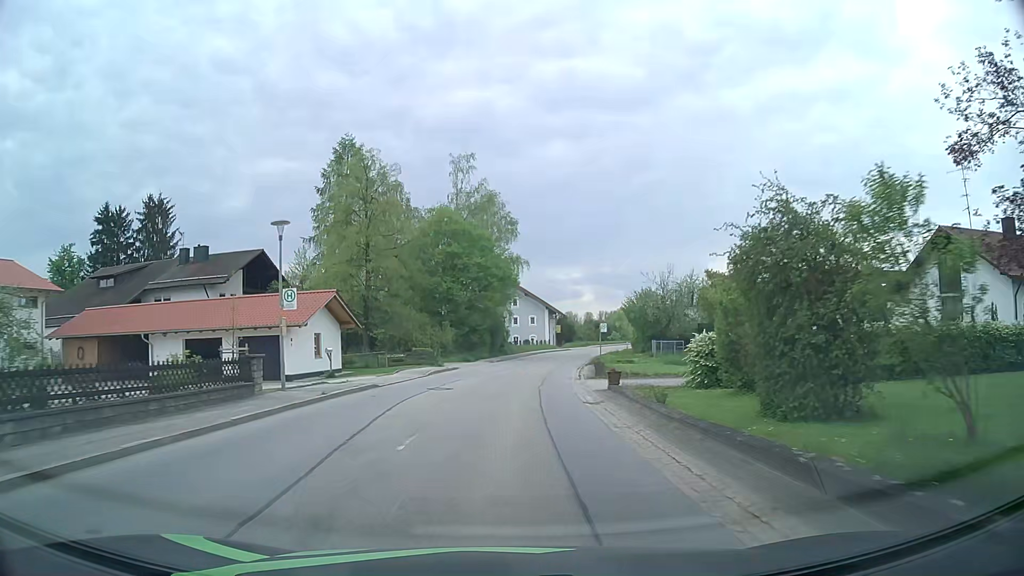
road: tertiary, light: Day
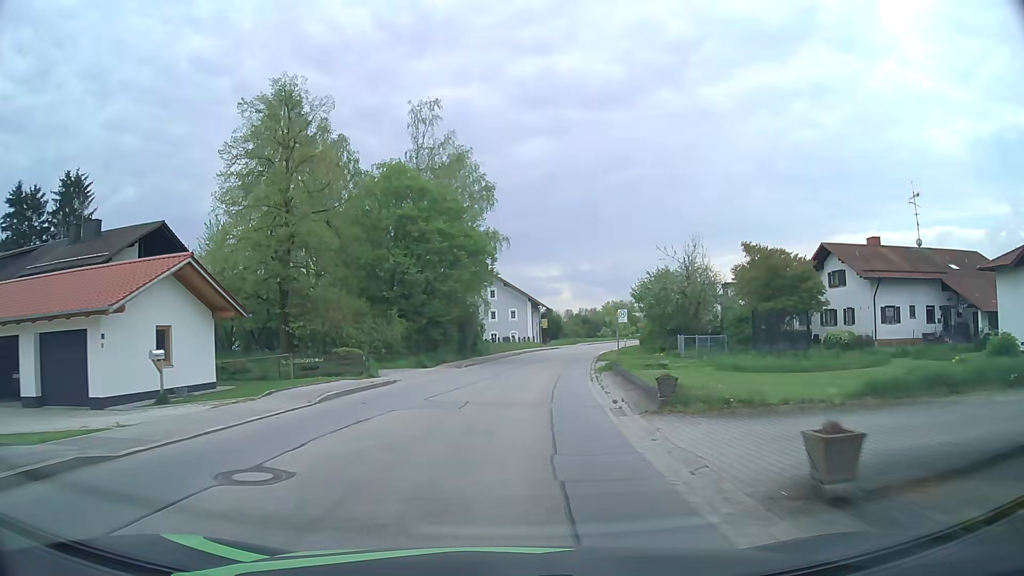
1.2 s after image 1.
(+0.4, +14.5) m; +2°
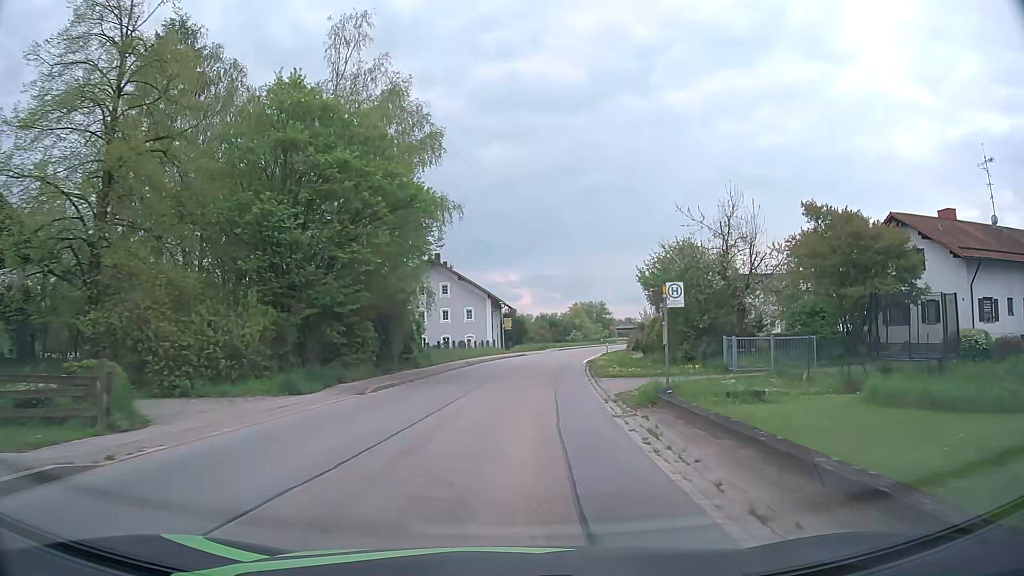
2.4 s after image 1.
(+0.4, +15.1) m; +3°
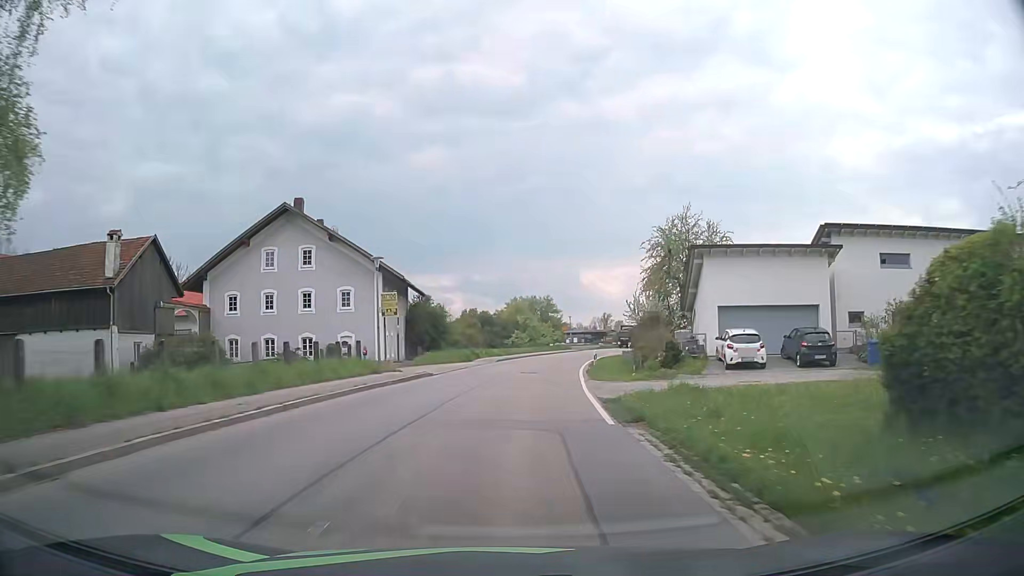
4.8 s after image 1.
(+1.8, +31.6) m; +6°
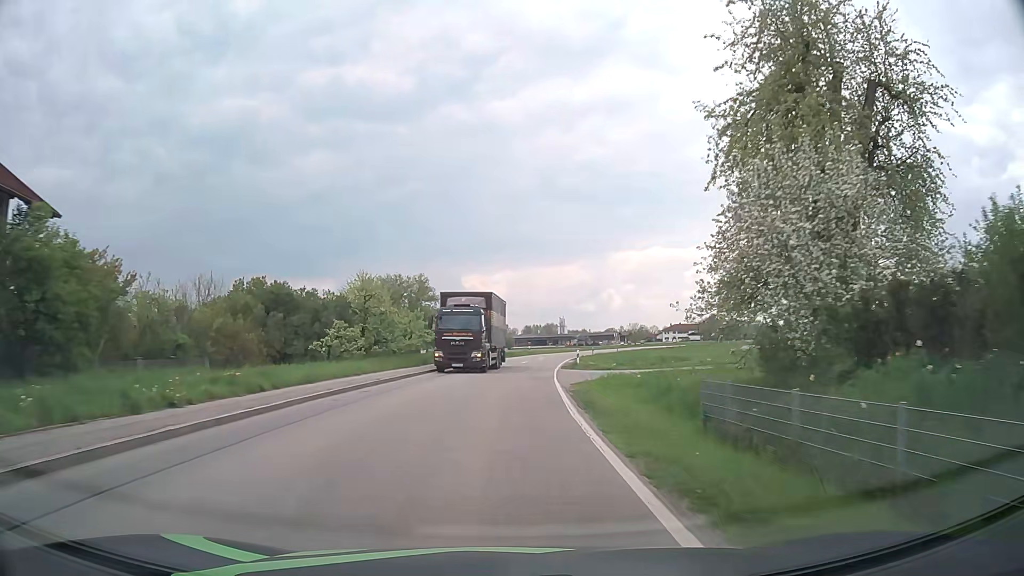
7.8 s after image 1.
(+3.2, +41.5) m; +10°
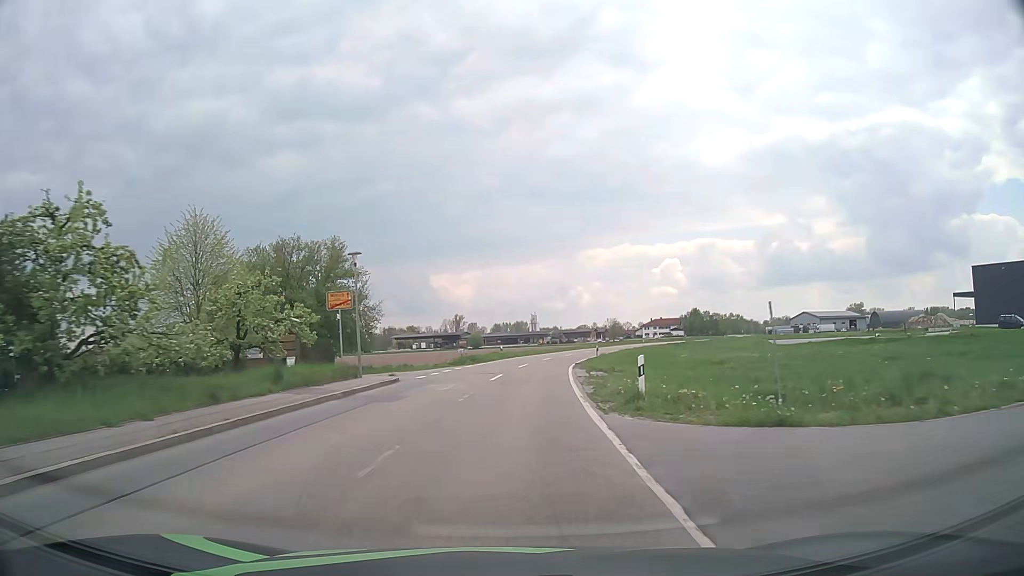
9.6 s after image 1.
(+0.6, +26.0) m; +3°
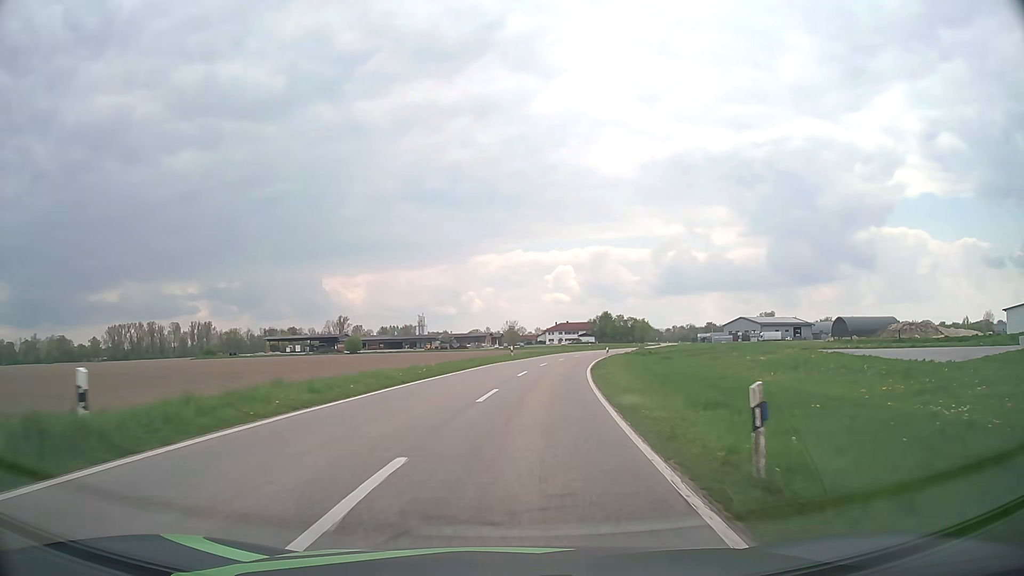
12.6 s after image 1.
(+2.9, +44.9) m; +9°
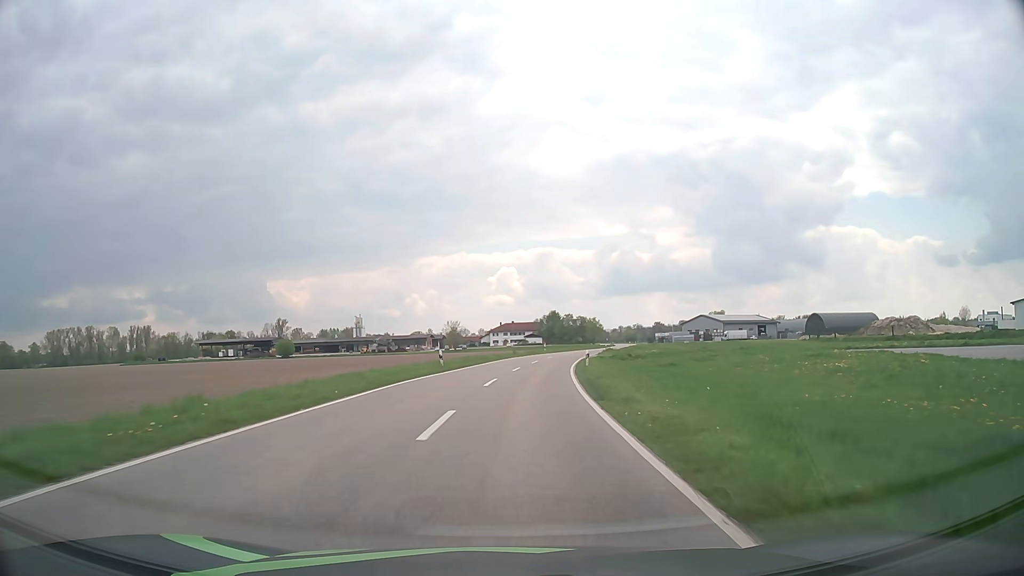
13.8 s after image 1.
(+0.8, +18.6) m; +5°
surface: asphalt
(0, +10) (+1, +20) (+1, +30) (+2, +40) (+4, +50) (+5, +60) (+7, +70) (+9, +79) (+11, +89) (+14, +99) m
